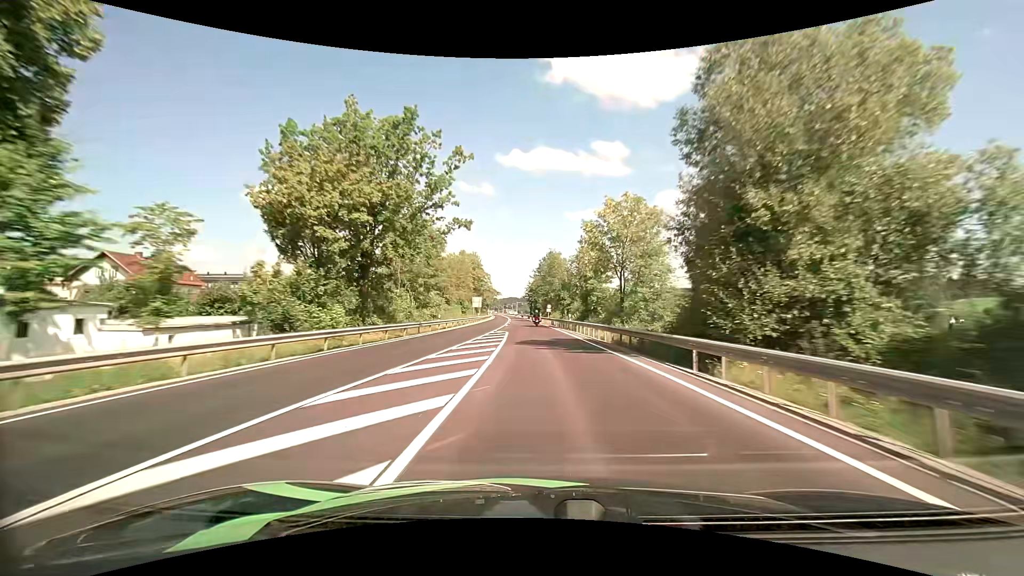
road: primary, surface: asphalt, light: Day
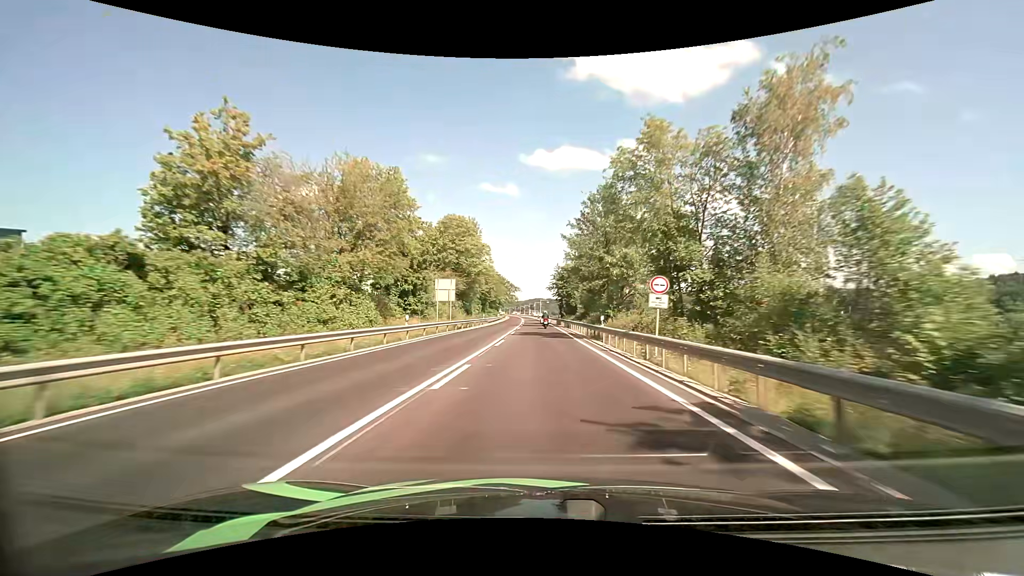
(-1.5, +57.5) m; -3°
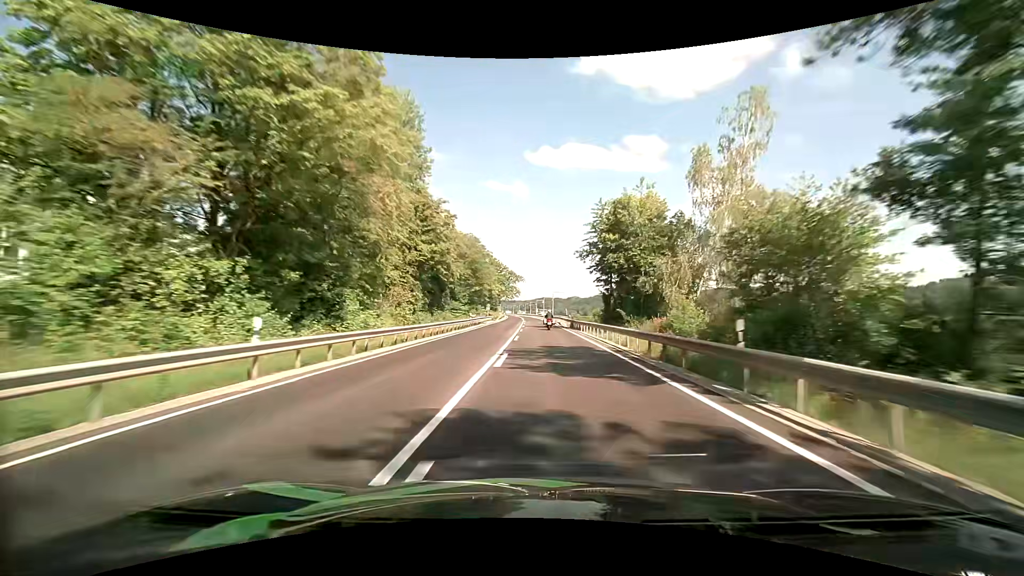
(-1.1, +56.5) m; -1°
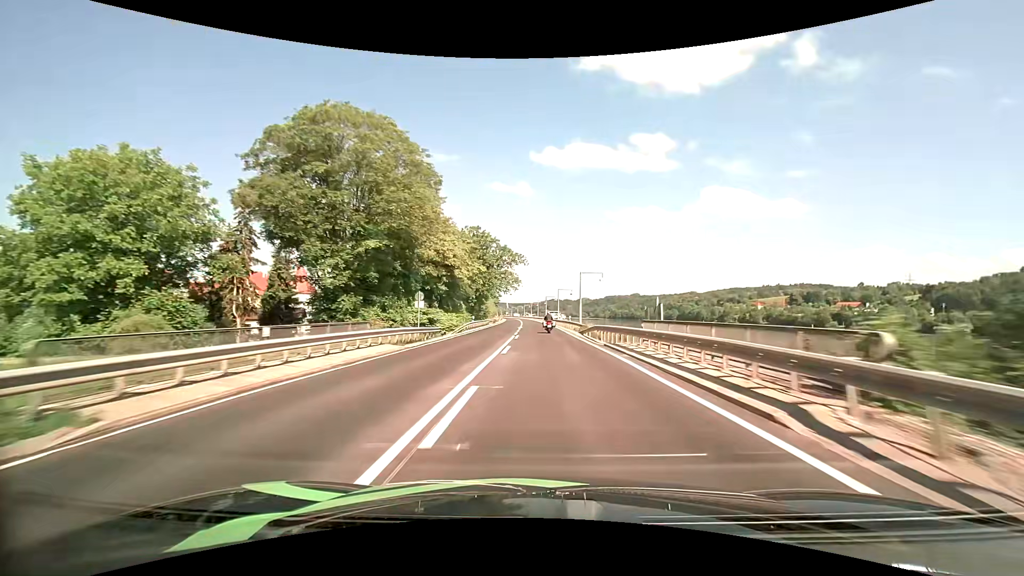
(-0.6, +55.5) m; -1°
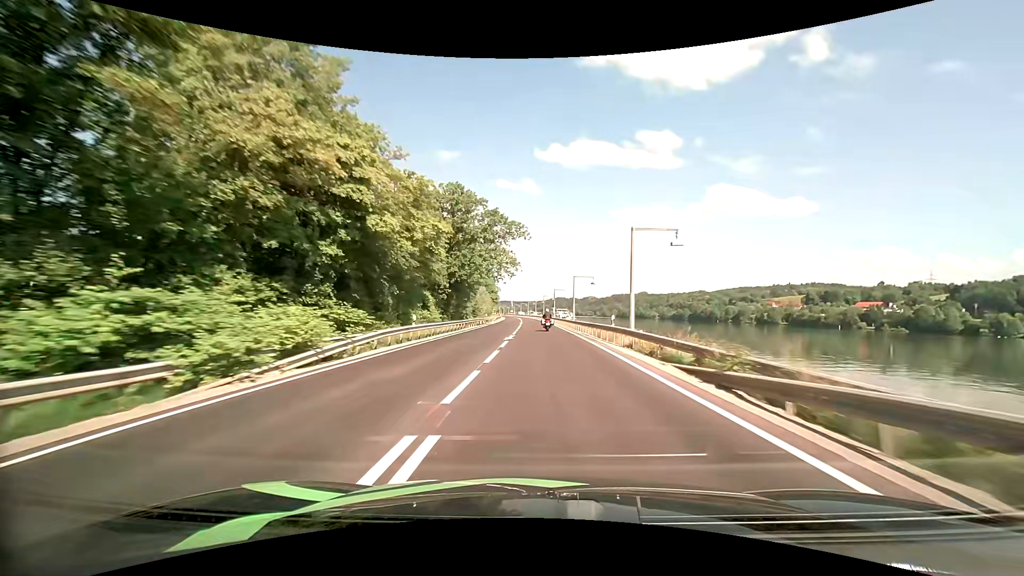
(-0.2, +27.7) m; -1°
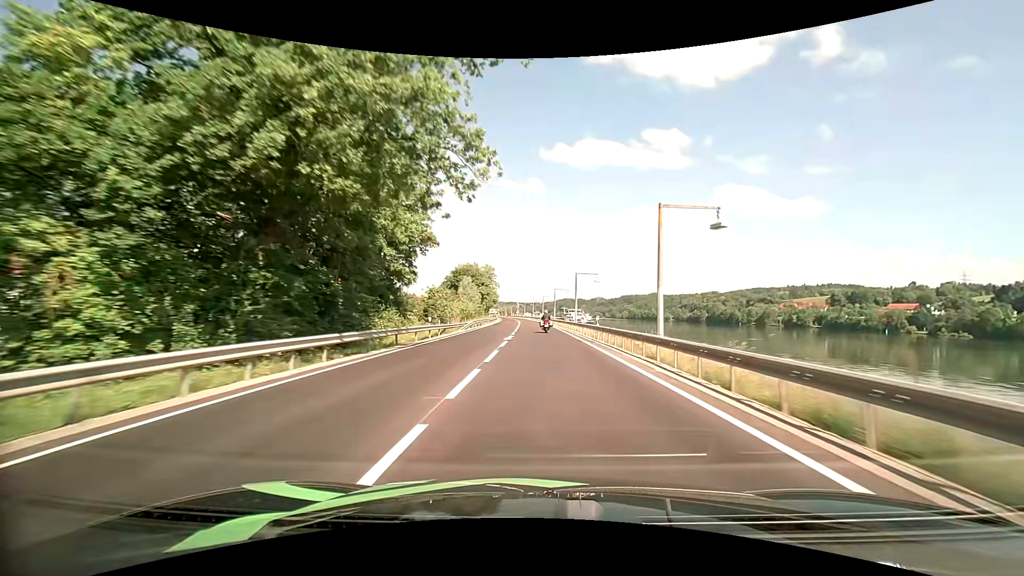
(-0.4, +41.6) m; -1°
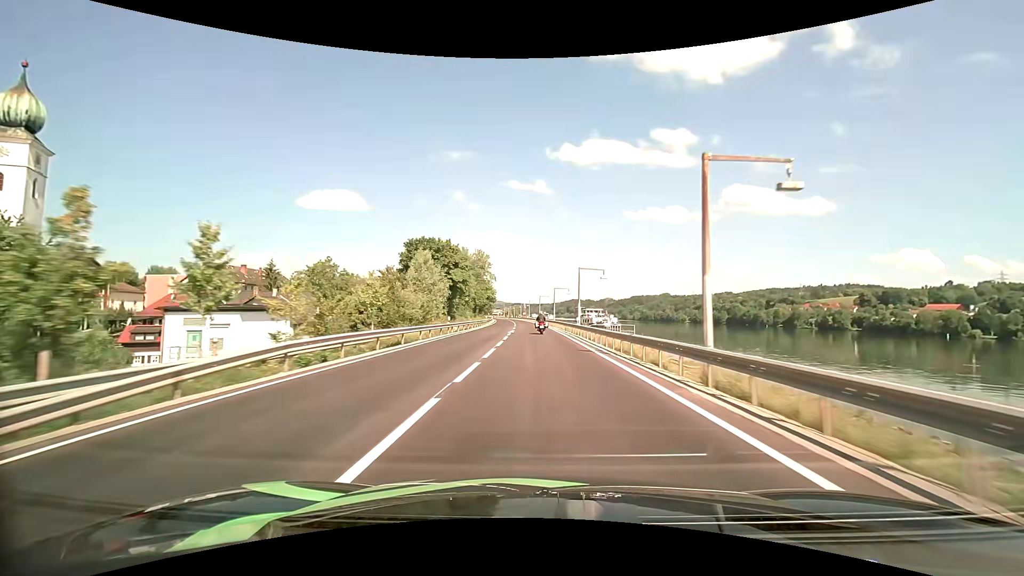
(-0.2, +41.8) m; -1°
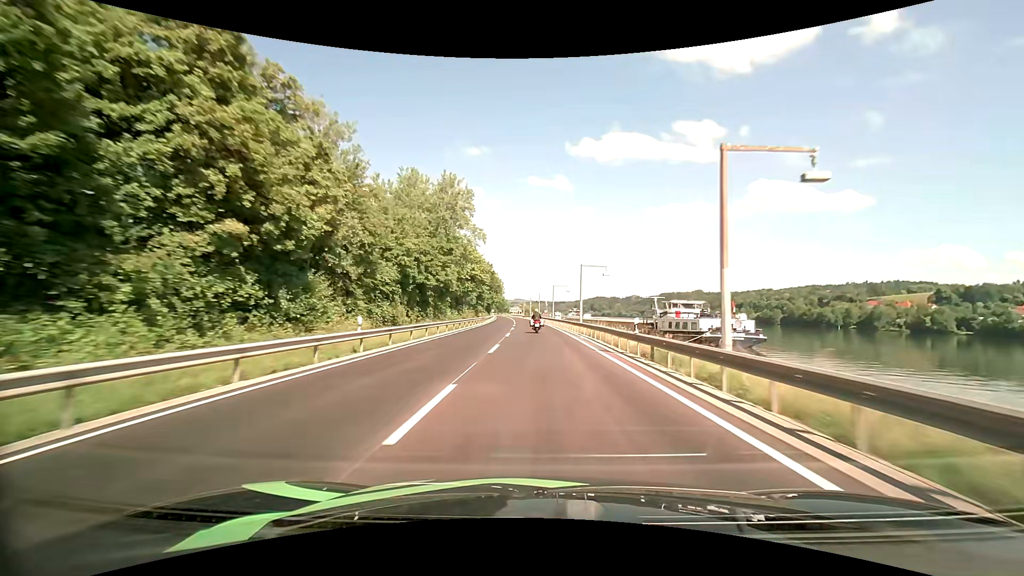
(-1.7, +70.8) m; -2°
(0, +10) (0, +20) (0, +30) (-1, +40) (-1, +50) (-1, +60) (-2, +70) (-2, +80) (-3, +90) (-3, +100) m
